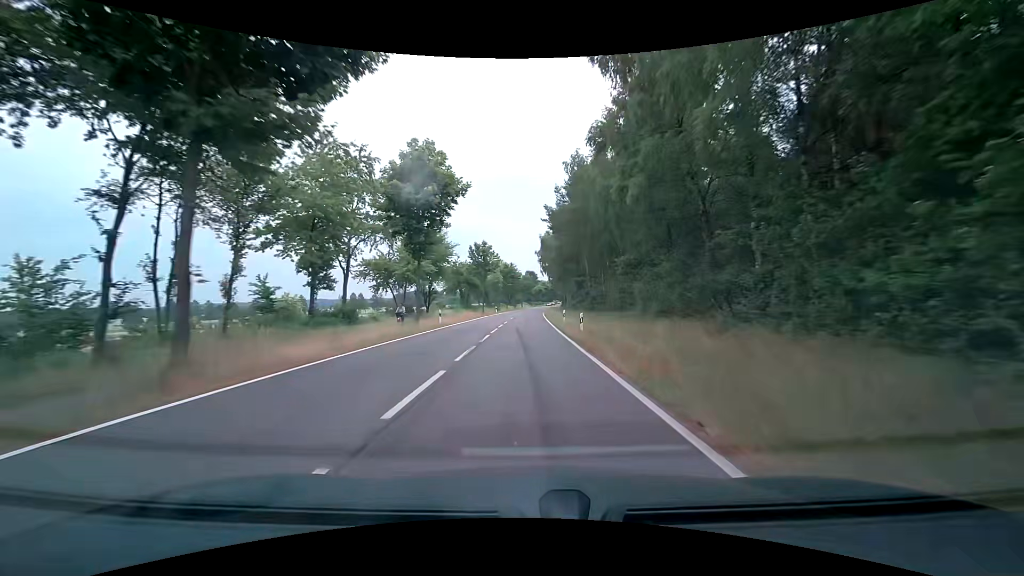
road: tertiary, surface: asphalt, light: Day
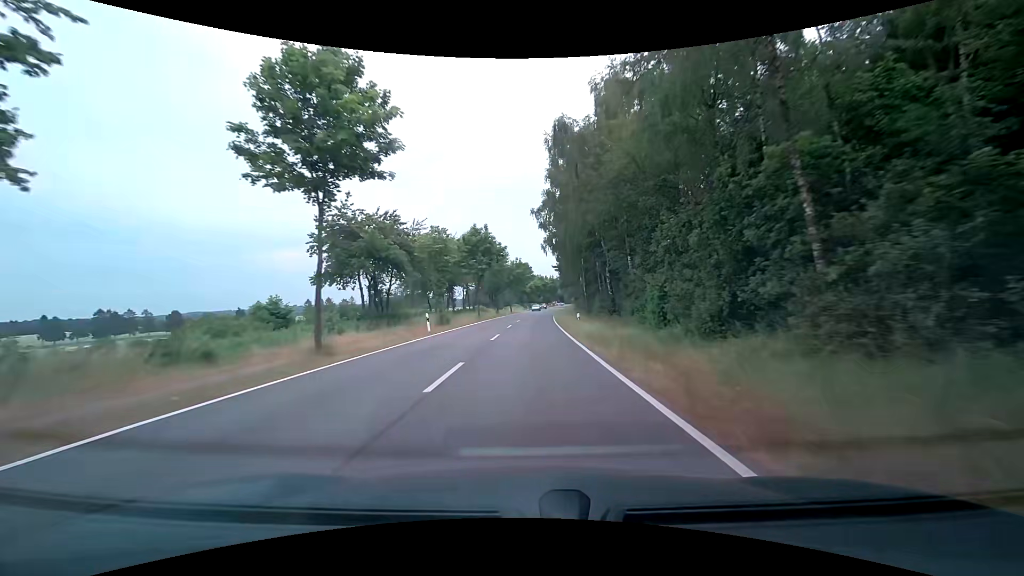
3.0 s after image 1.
(+0.2, +51.9) m; +1°
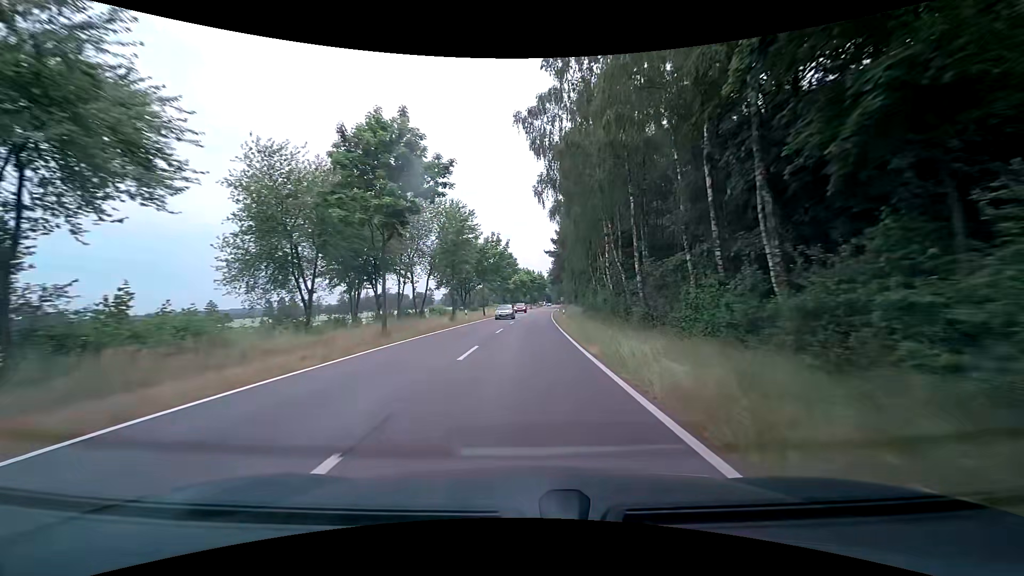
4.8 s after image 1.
(+0.2, +31.6) m; +1°
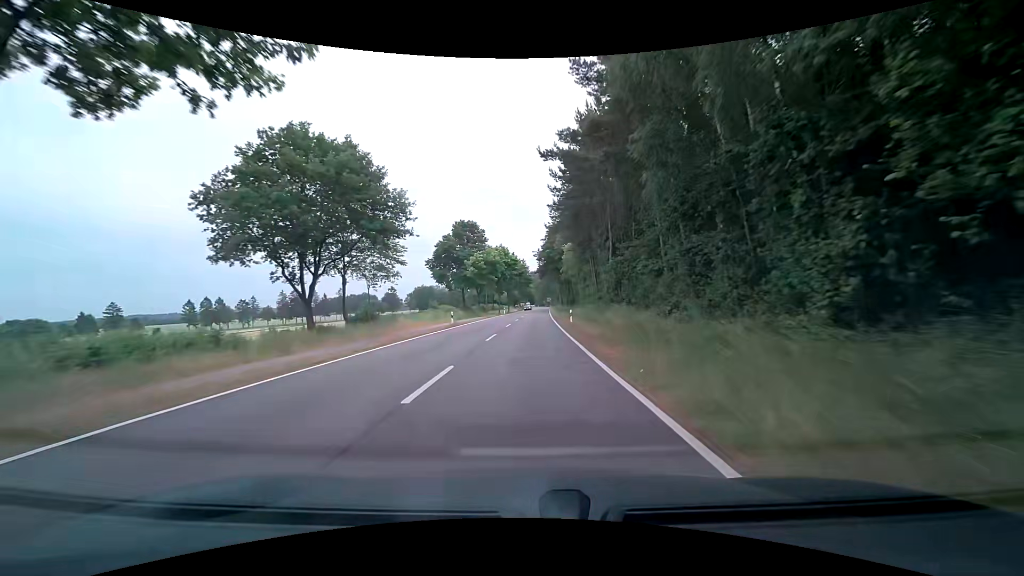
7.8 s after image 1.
(+1.5, +53.7) m; +3°
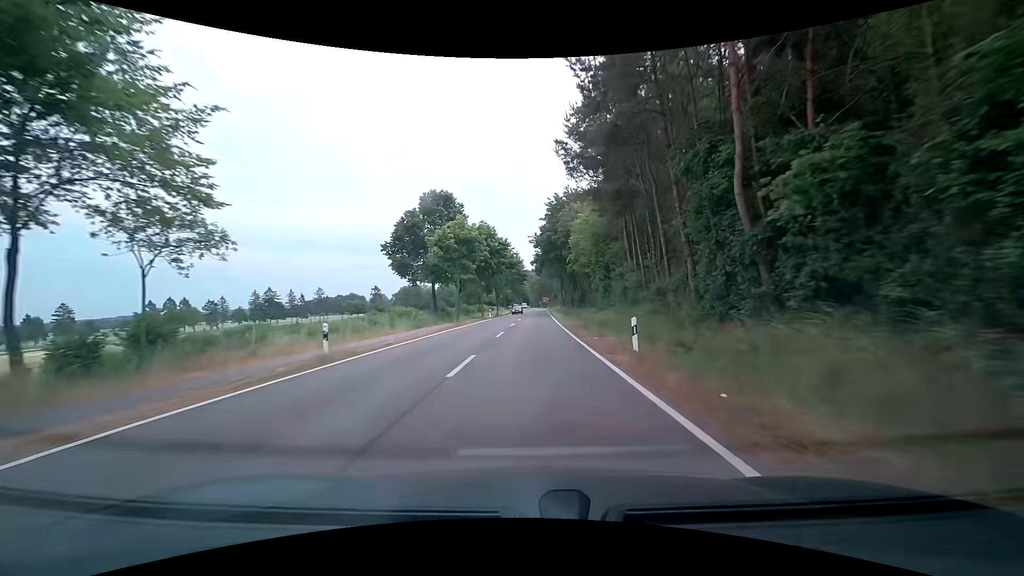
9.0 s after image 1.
(0.0, +21.7) m; 0°
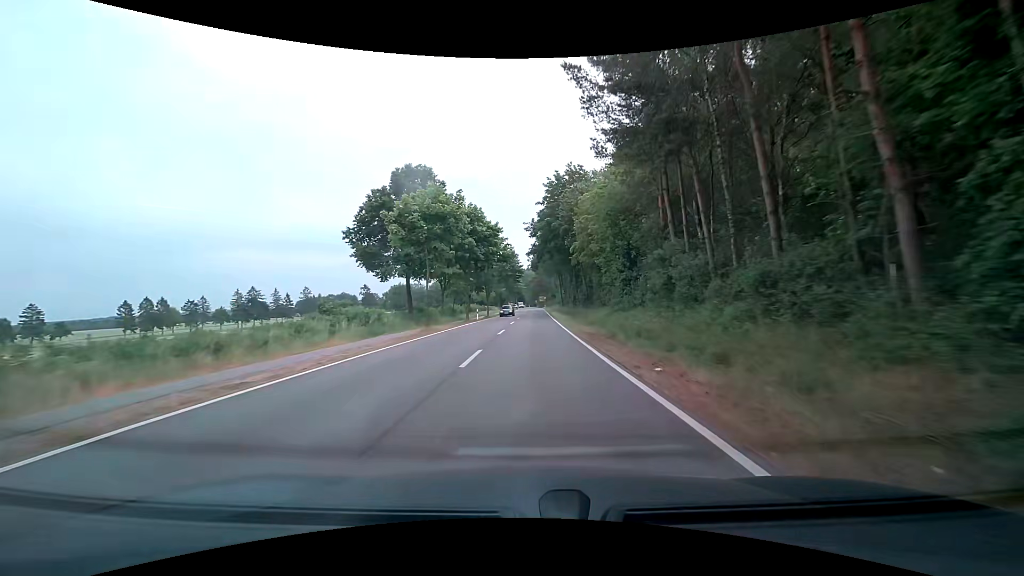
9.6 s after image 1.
(0.0, +10.7) m; +1°
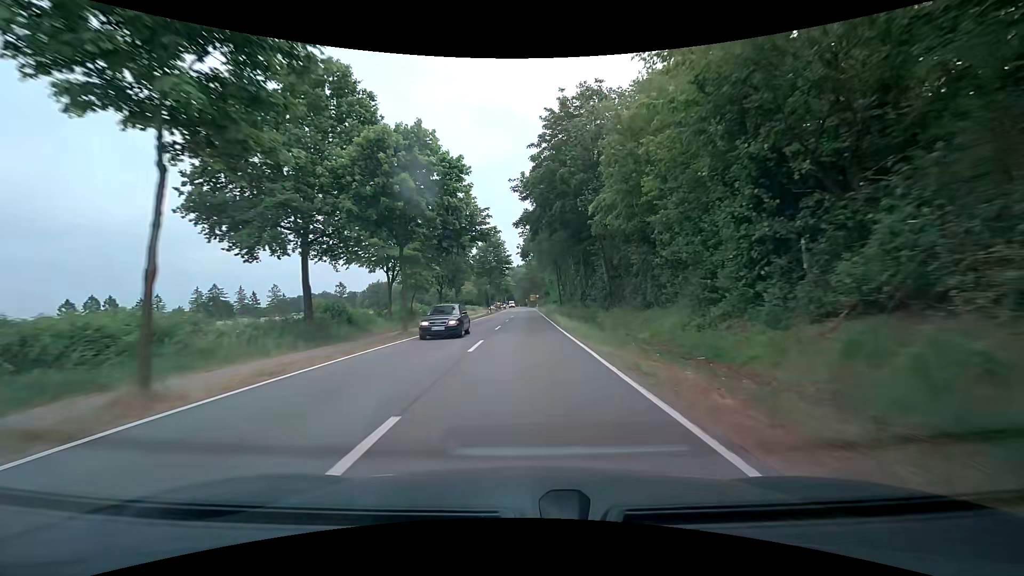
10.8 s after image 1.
(+0.2, +20.9) m; +1°
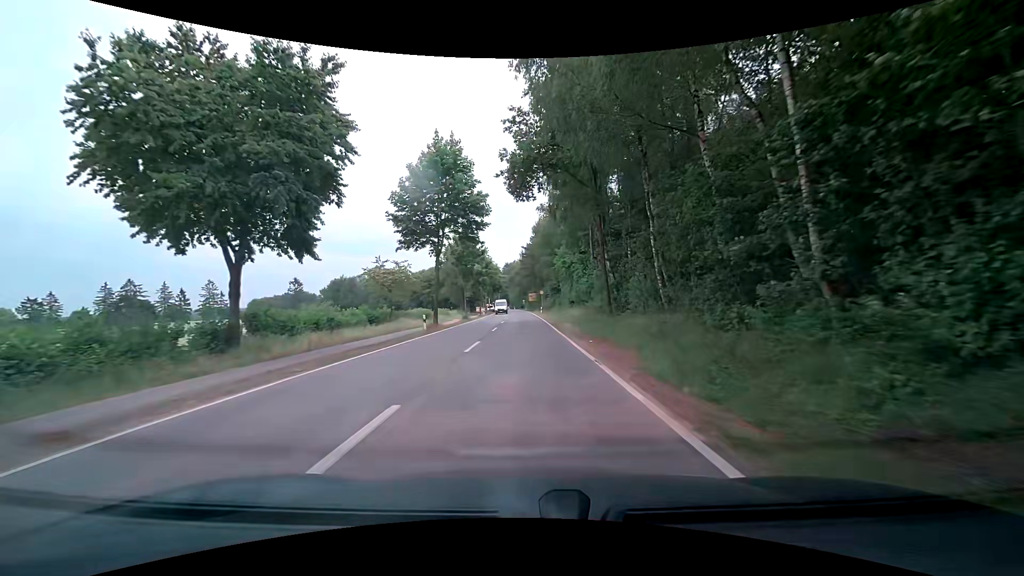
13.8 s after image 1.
(+0.3, +47.3) m; +1°
(0, +10) (0, +20) (0, +30) (-1, +40) (-1, +50) (-1, +60) (-2, +70) (-2, +80) (-2, +90) (-3, +100) m
